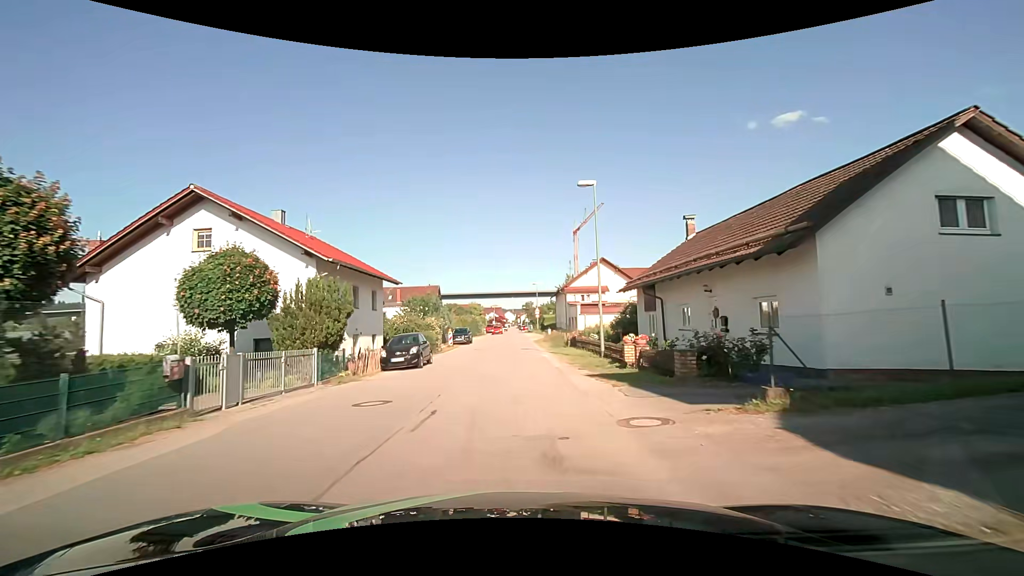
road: unclassified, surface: asphalt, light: Day
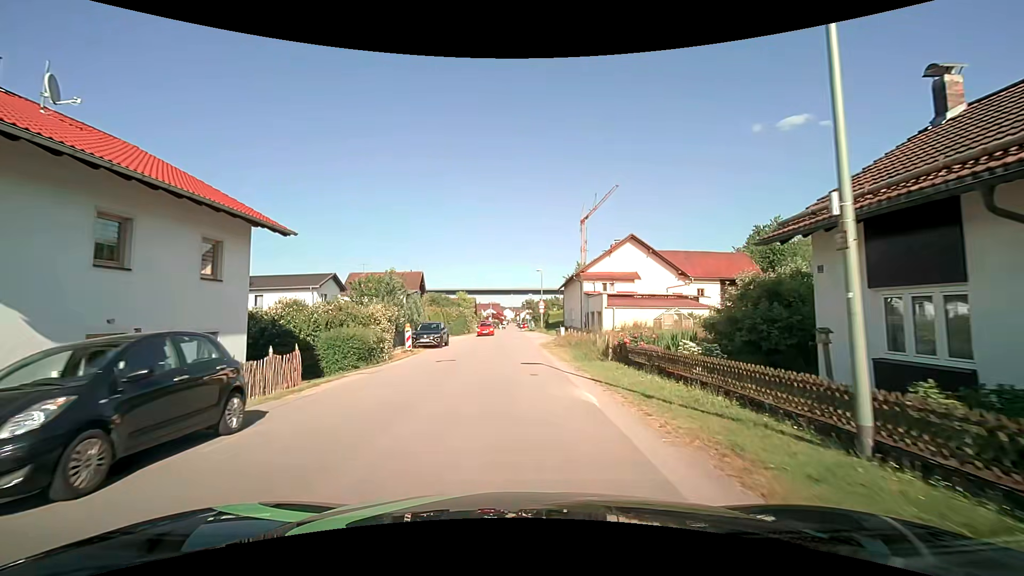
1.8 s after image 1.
(-0.1, +16.0) m; 0°
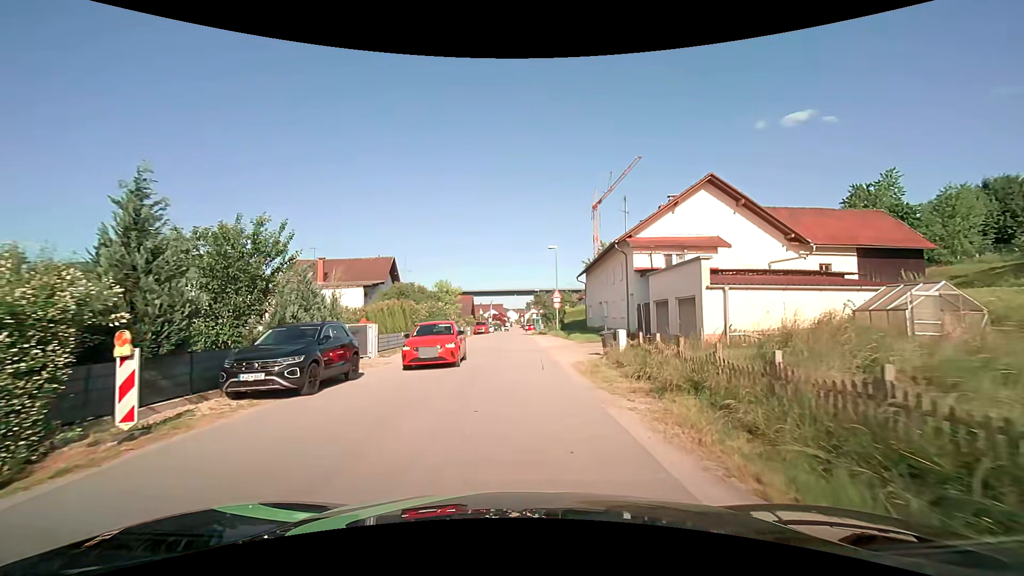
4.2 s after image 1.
(+0.1, +19.2) m; 0°
(0, +10) (0, +20) (0, +30) (0, +40) (-1, +50) (-1, +60) (-1, +70) (-1, +80) (-1, +90) (-1, +100) m
